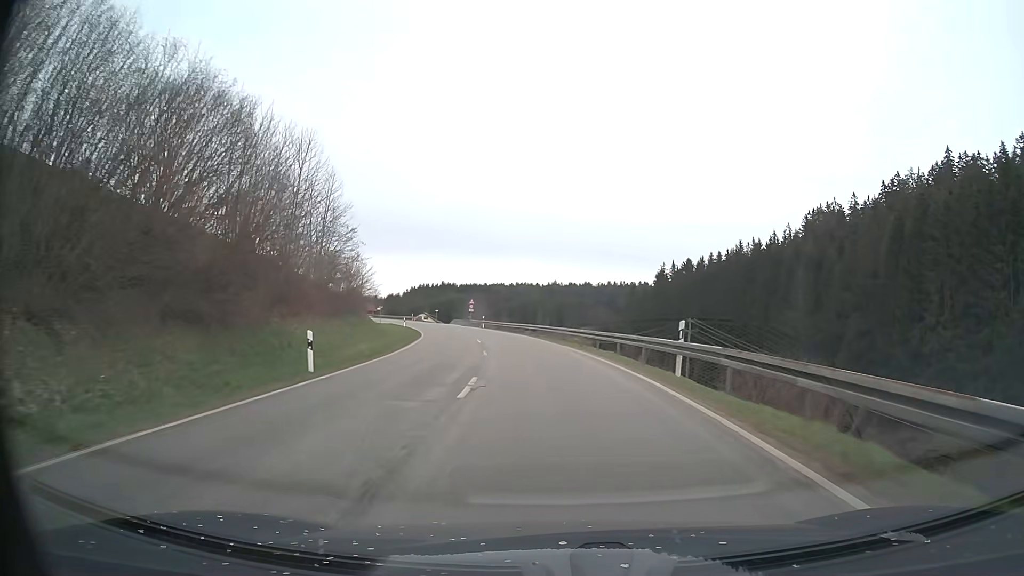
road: secondary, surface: asphalt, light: Day
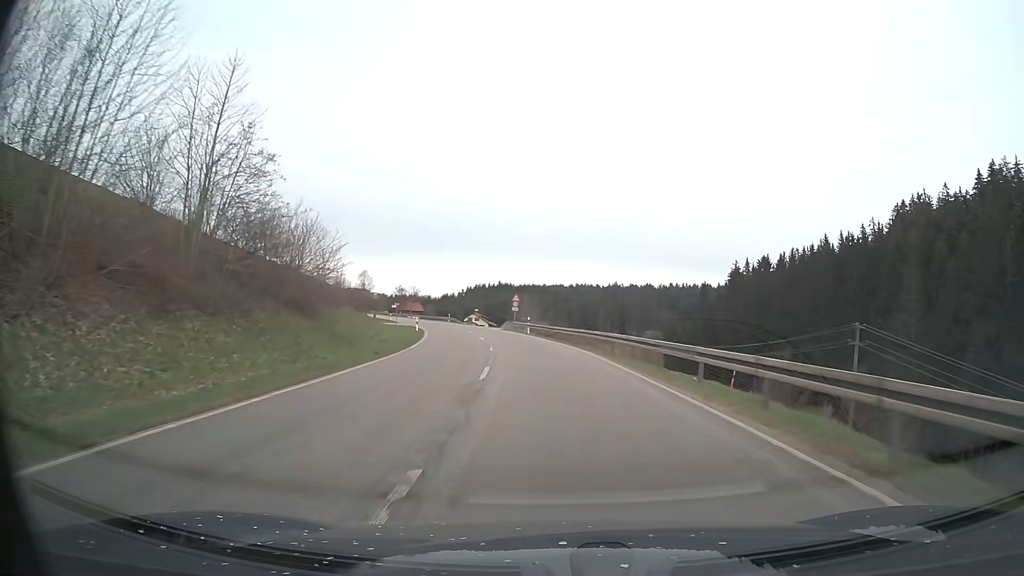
(-0.9, +21.6) m; -5°
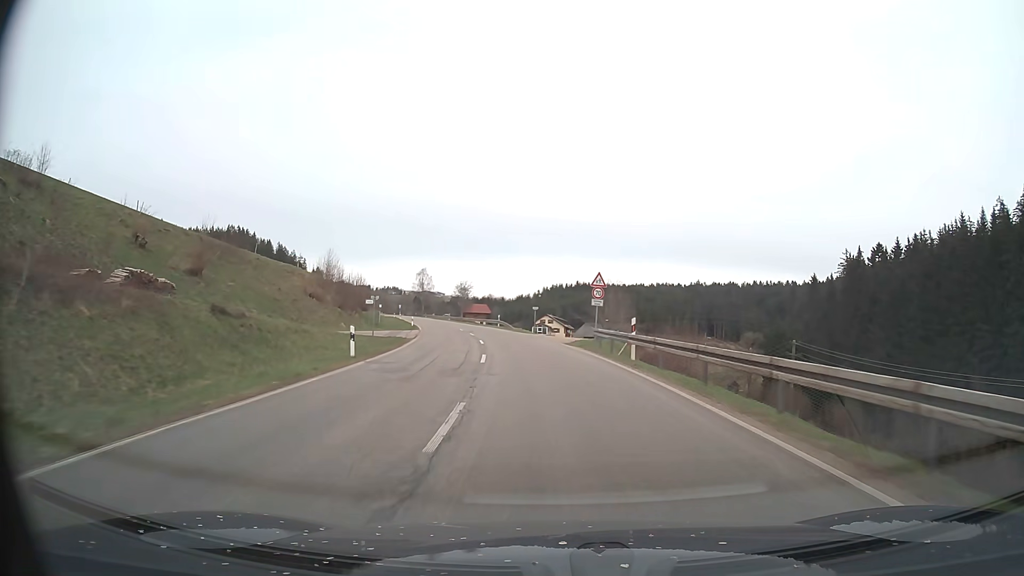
(-1.9, +32.4) m; -7°
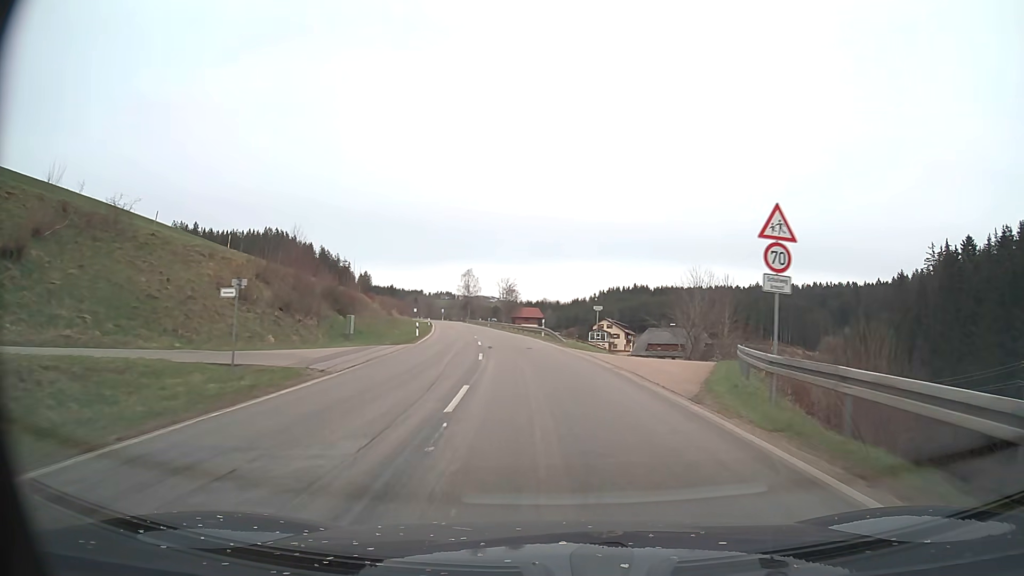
(-0.8, +21.6) m; -5°
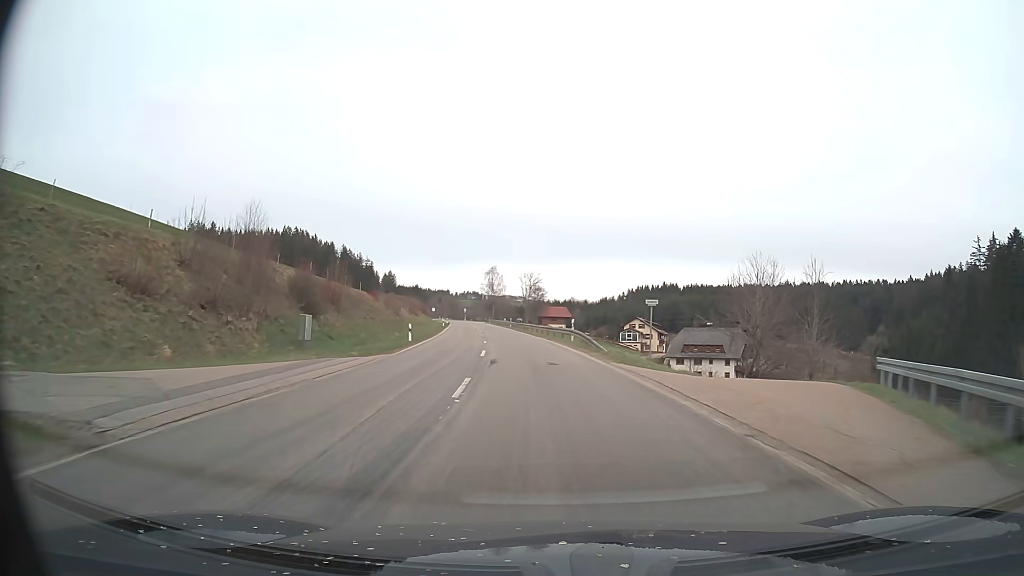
(-0.2, +10.8) m; -3°
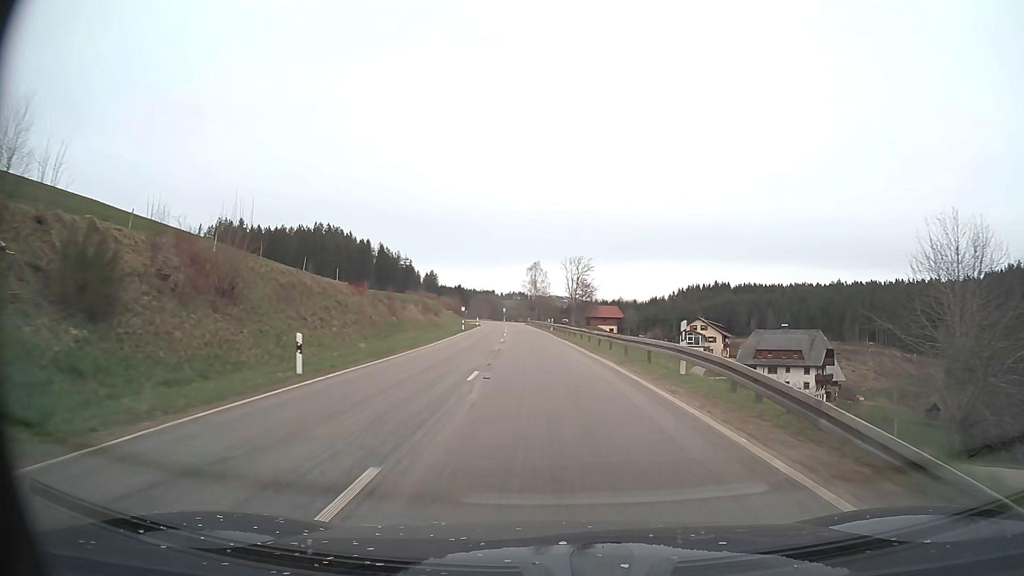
(-0.7, +21.5) m; -4°
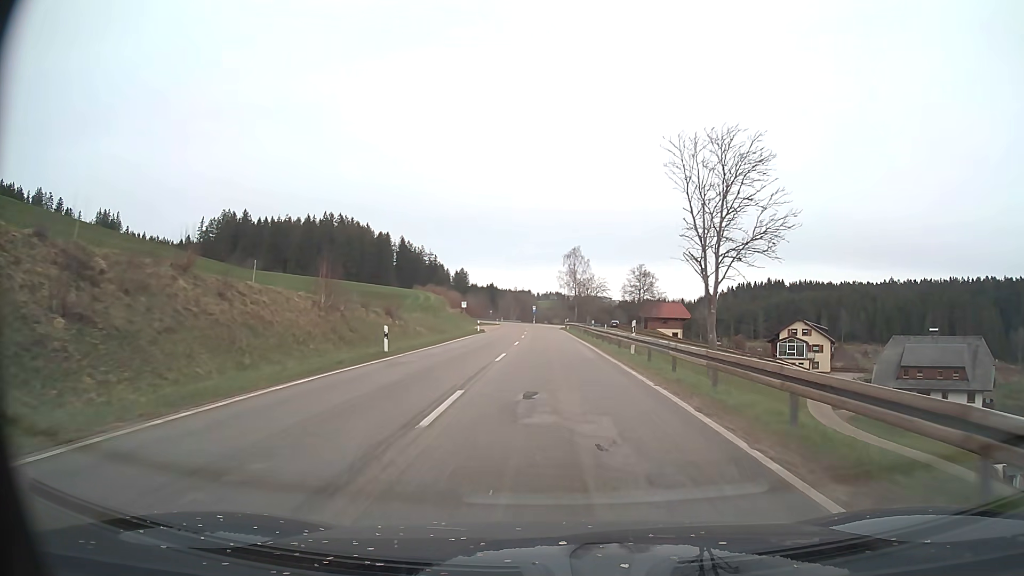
(-1.6, +43.1) m; -3°
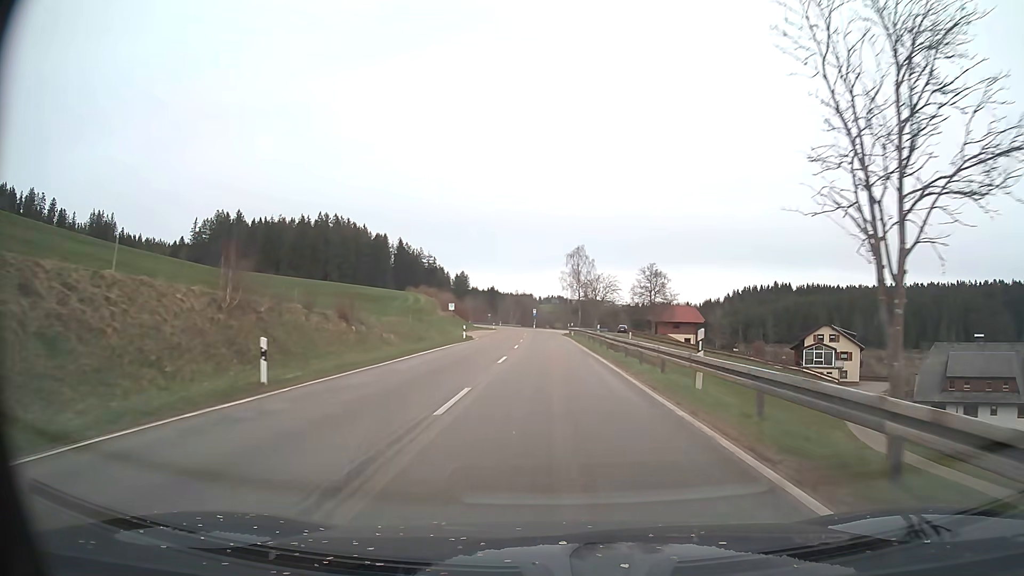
(0.0, +10.8) m; 0°
(0, +10) (0, +20) (0, +30) (0, +40) (0, +50) (-1, +60) (-1, +70) (-1, +80) (-2, +90) (-2, +100) m
